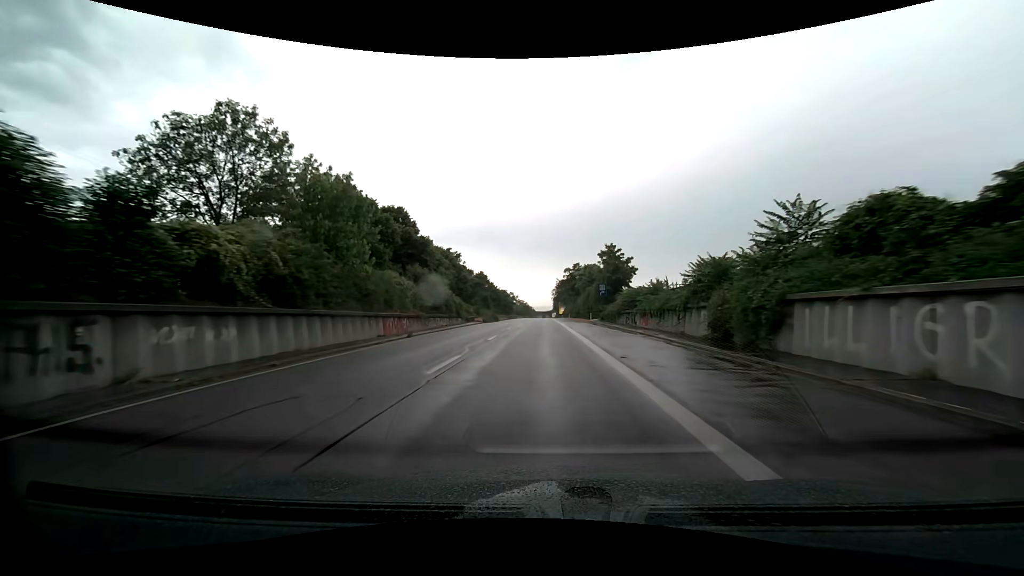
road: trunk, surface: asphalt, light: Day
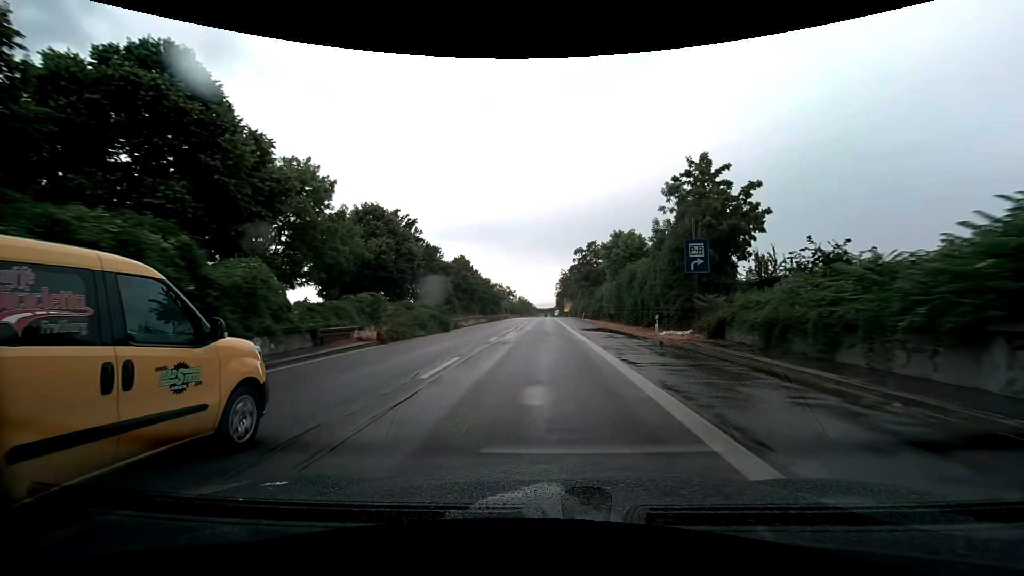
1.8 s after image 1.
(-0.3, +35.0) m; 0°
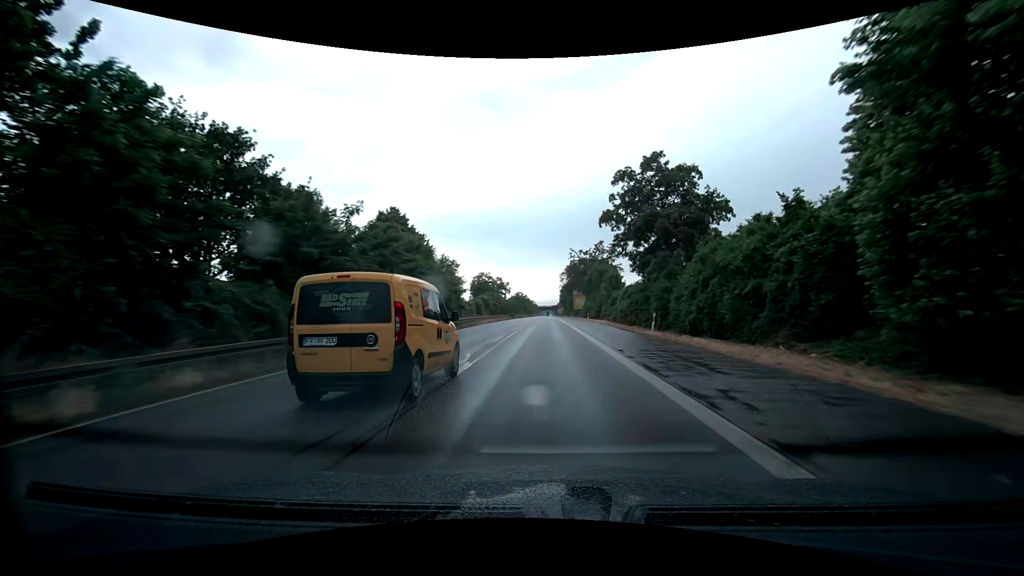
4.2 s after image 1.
(-0.4, +47.2) m; -1°
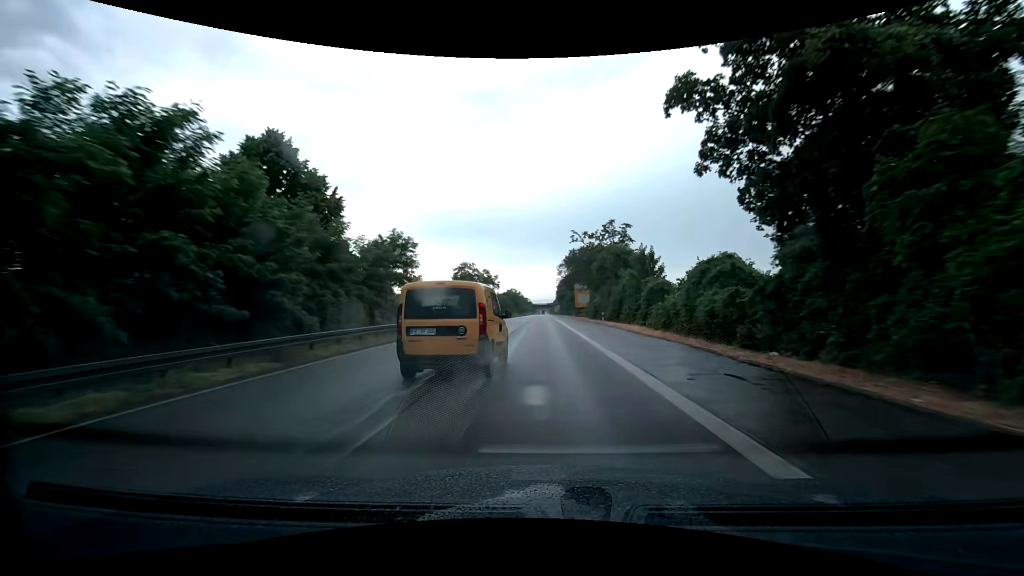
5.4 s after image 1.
(+0.1, +23.8) m; 0°
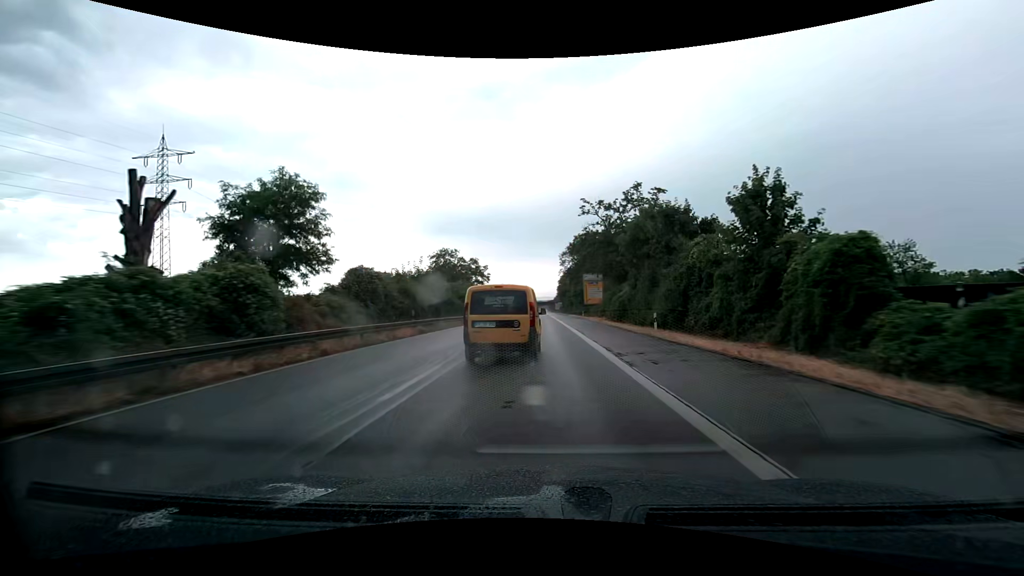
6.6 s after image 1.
(+0.1, +23.7) m; +1°
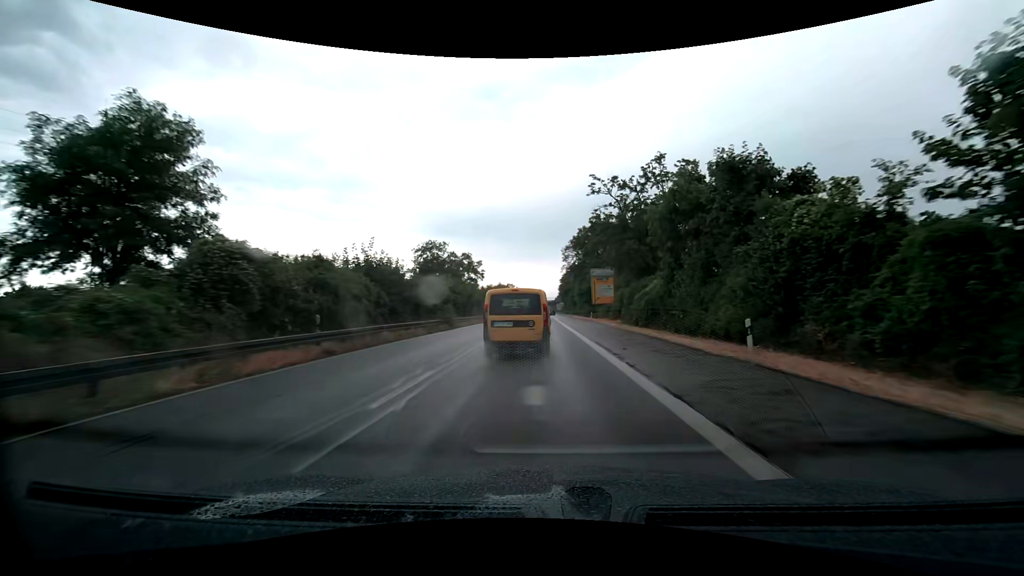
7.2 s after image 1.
(-0.1, +11.8) m; -1°
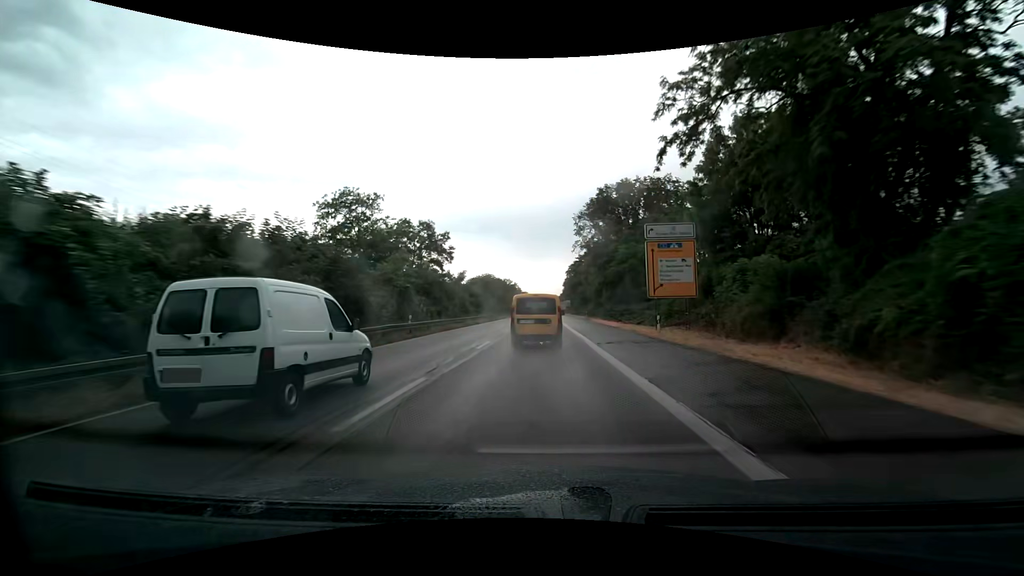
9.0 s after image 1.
(-0.2, +35.7) m; 0°
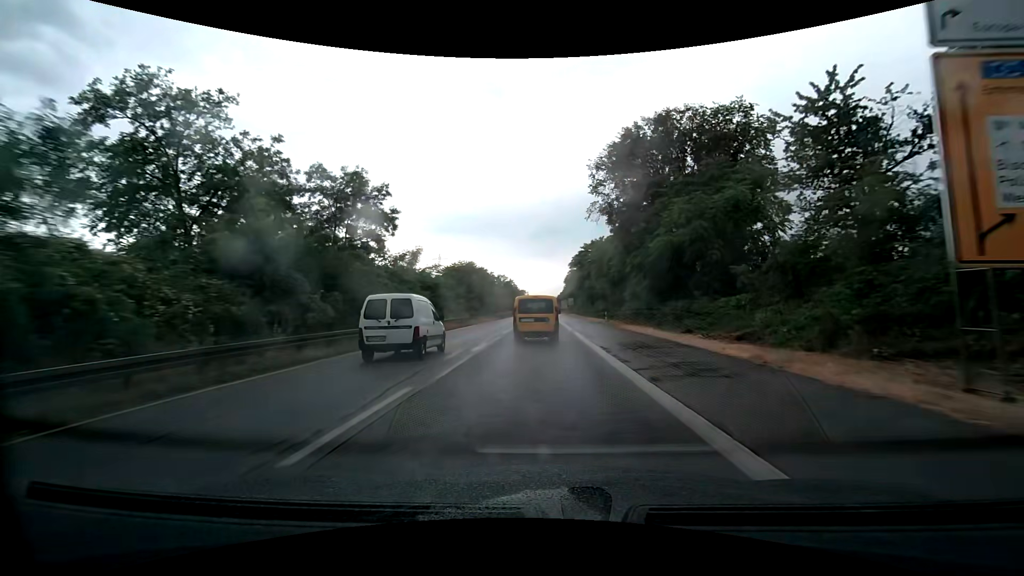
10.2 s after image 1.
(0.0, +24.1) m; 0°
(0, +10) (0, +20) (0, +30) (0, +40) (0, +50) (+1, +60) (+1, +70) (+1, +80) (+1, +90) (+1, +100) m
